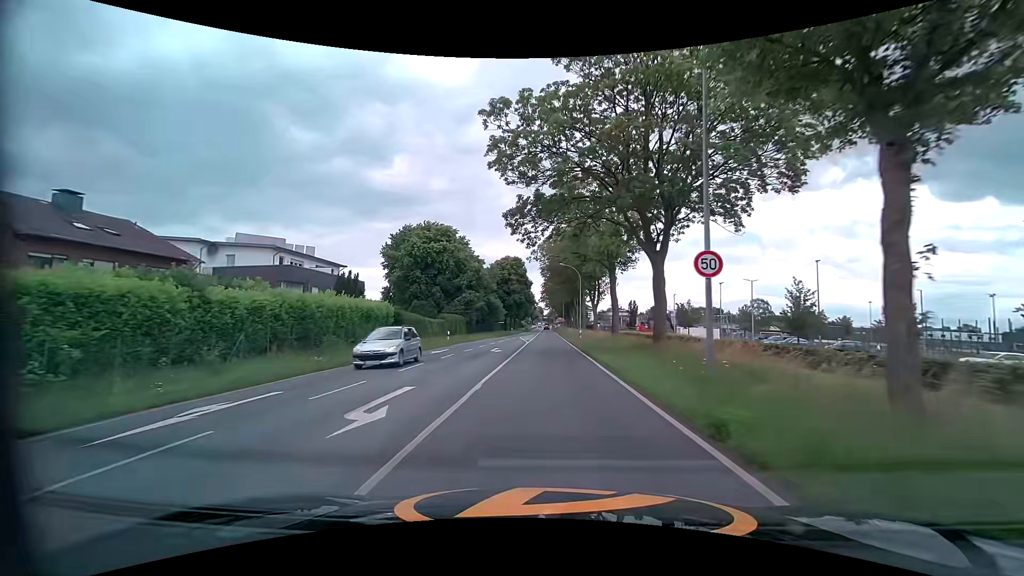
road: secondary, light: Day
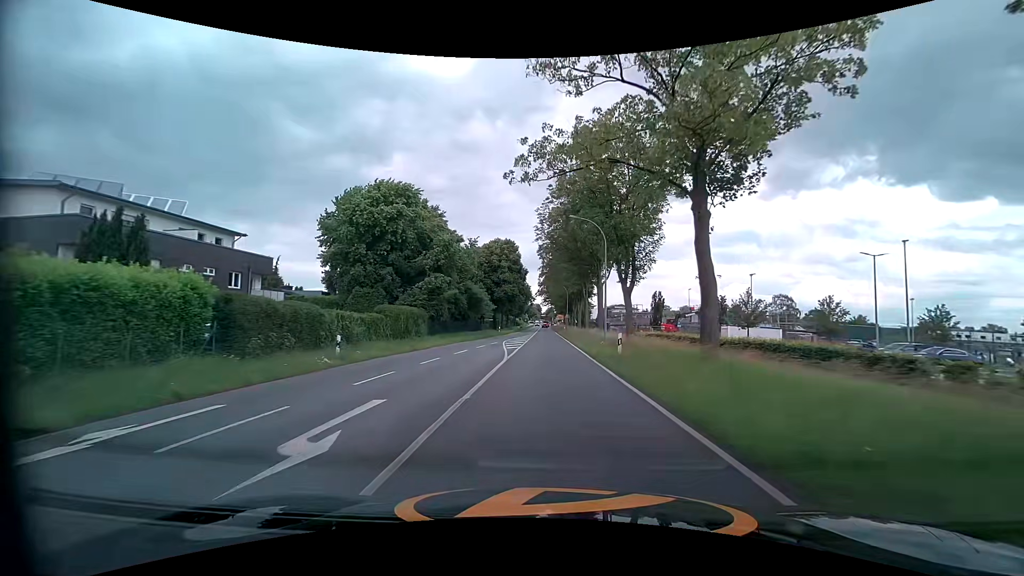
(0.0, +22.0) m; 0°
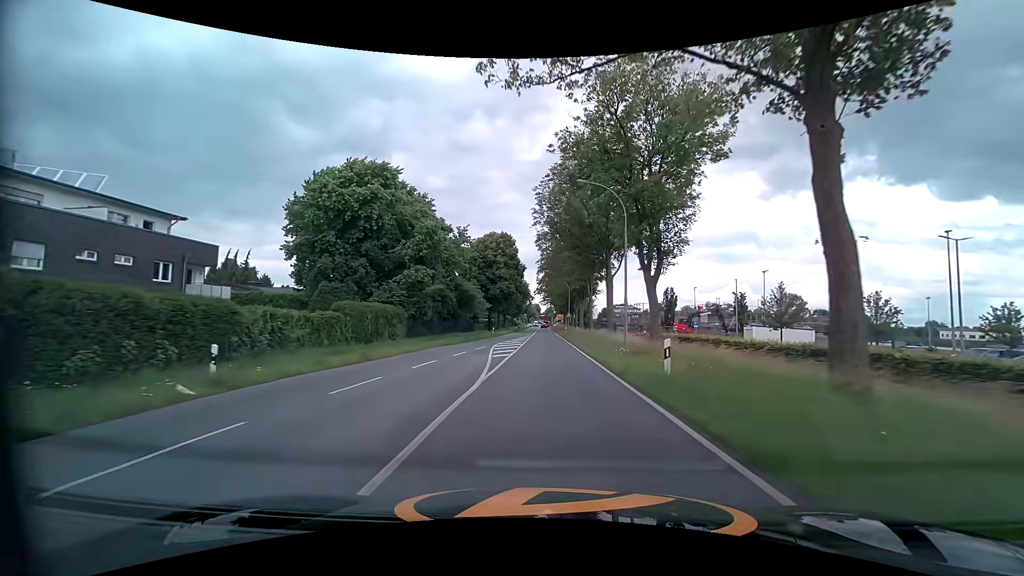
(0.0, +7.4) m; 0°
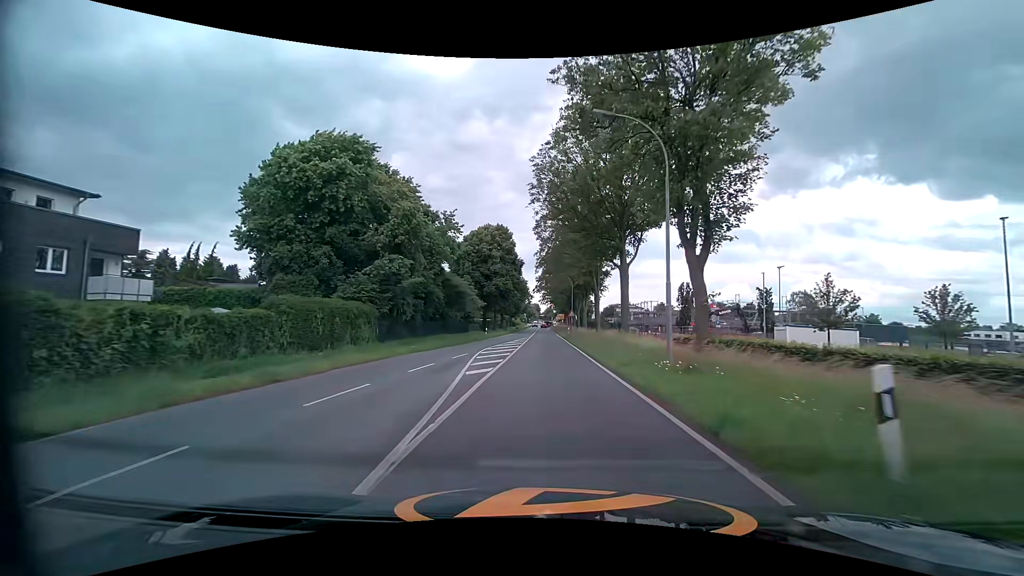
(+0.1, +7.3) m; 0°
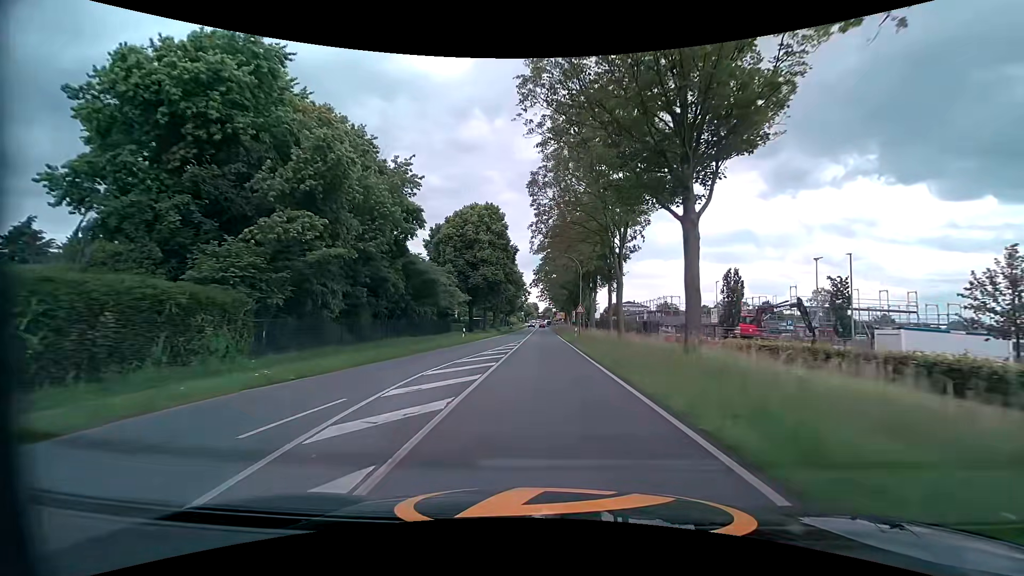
(0.0, +14.6) m; 0°
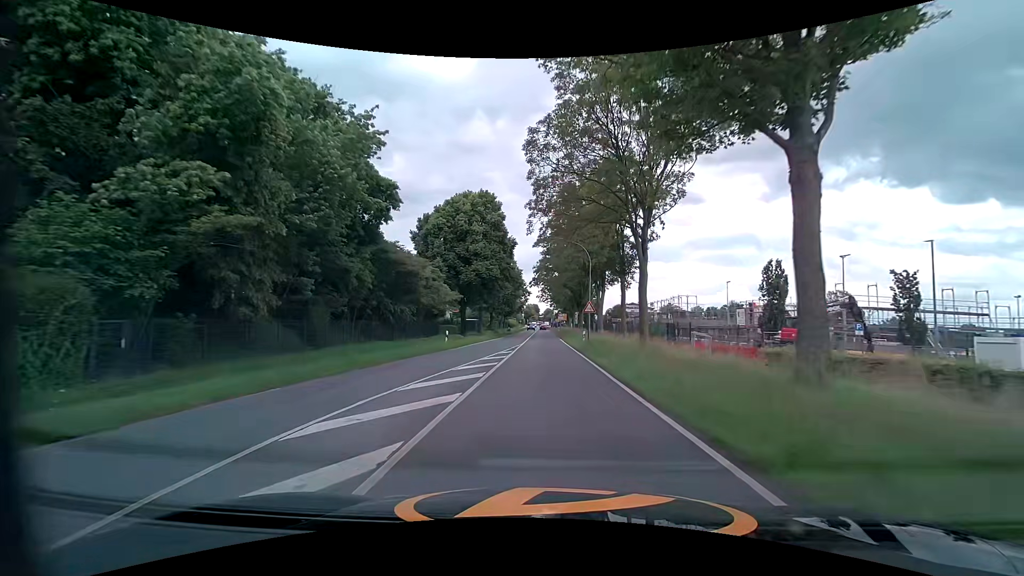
(0.0, +7.4) m; 0°
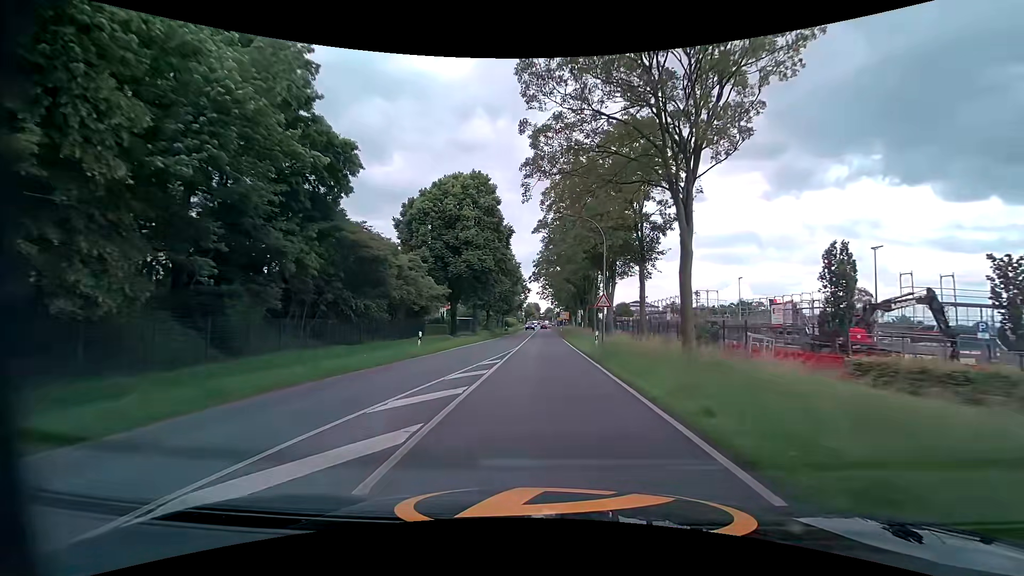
(0.0, +7.5) m; 0°
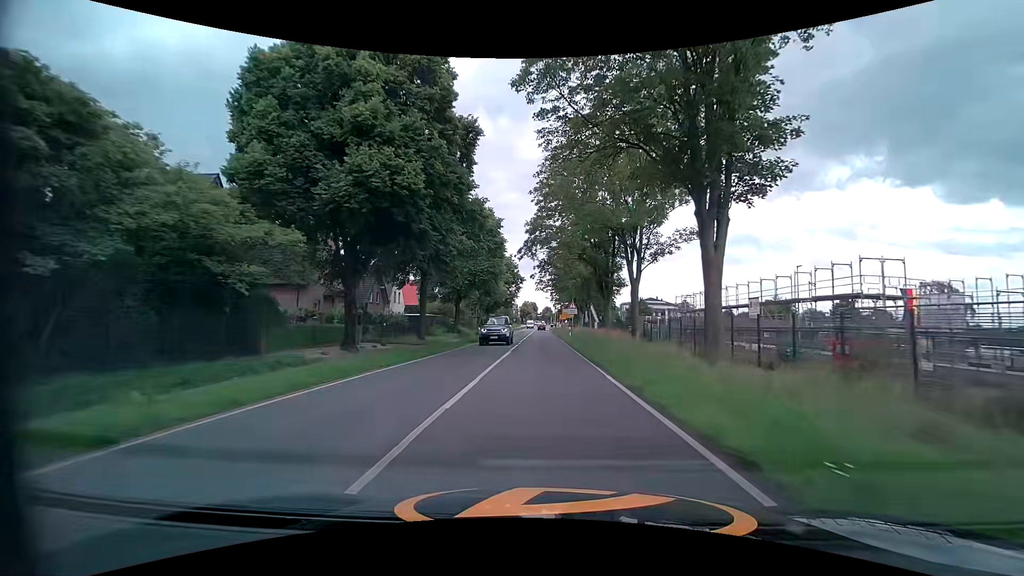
(+0.1, +29.3) m; 0°
(0, +10) (0, +20) (0, +30) (0, +40) (0, +50) (0, +60) (0, +70) (0, +80) (0, +90) (0, +100) m
